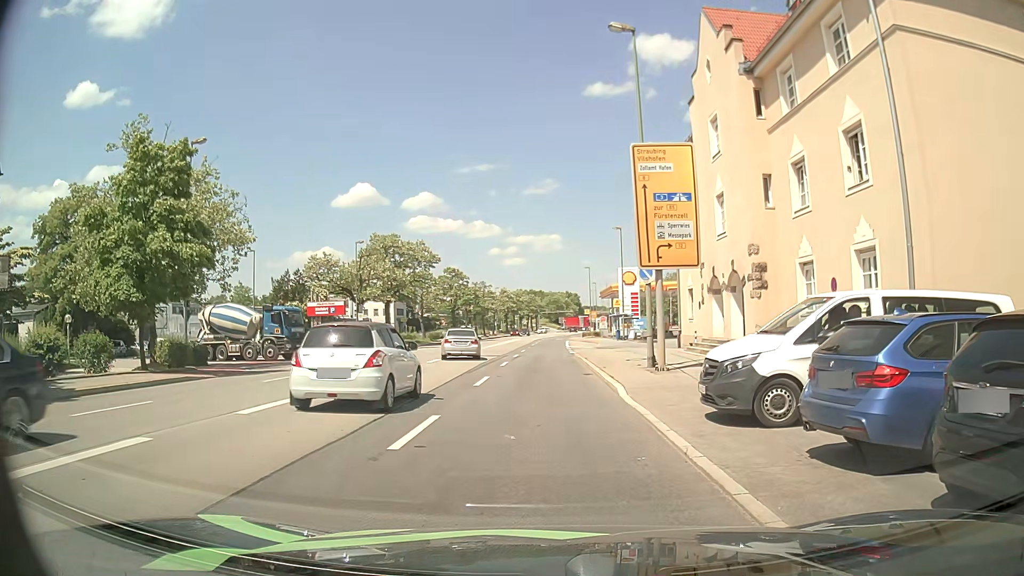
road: primary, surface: asphalt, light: Day
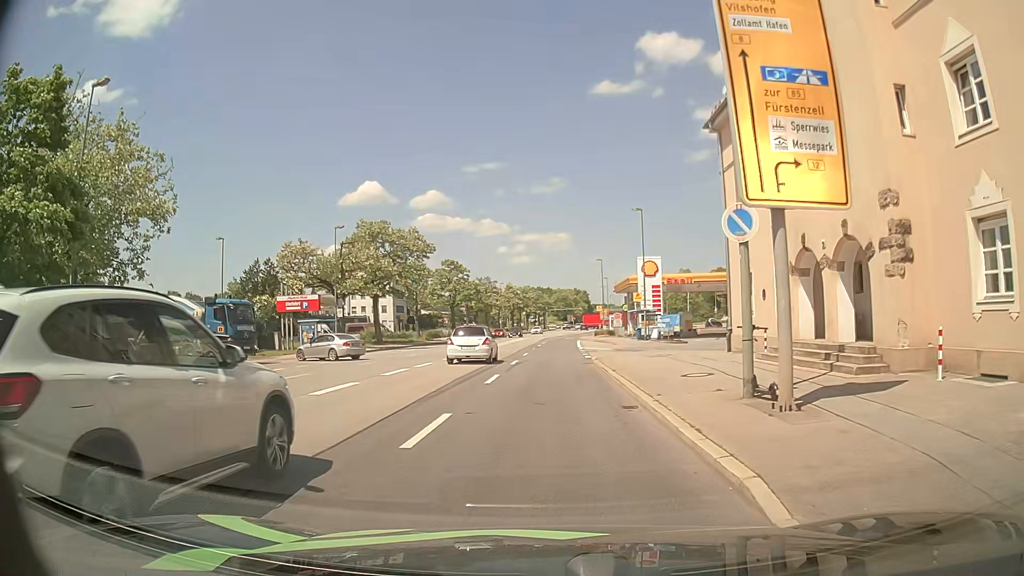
(+0.1, +9.2) m; 0°
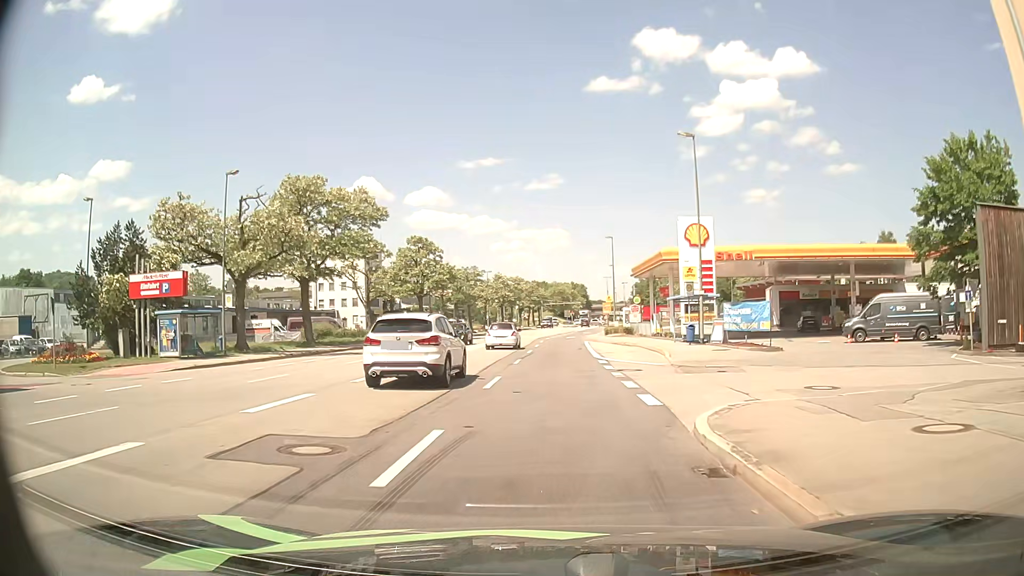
(0.0, +20.4) m; +1°
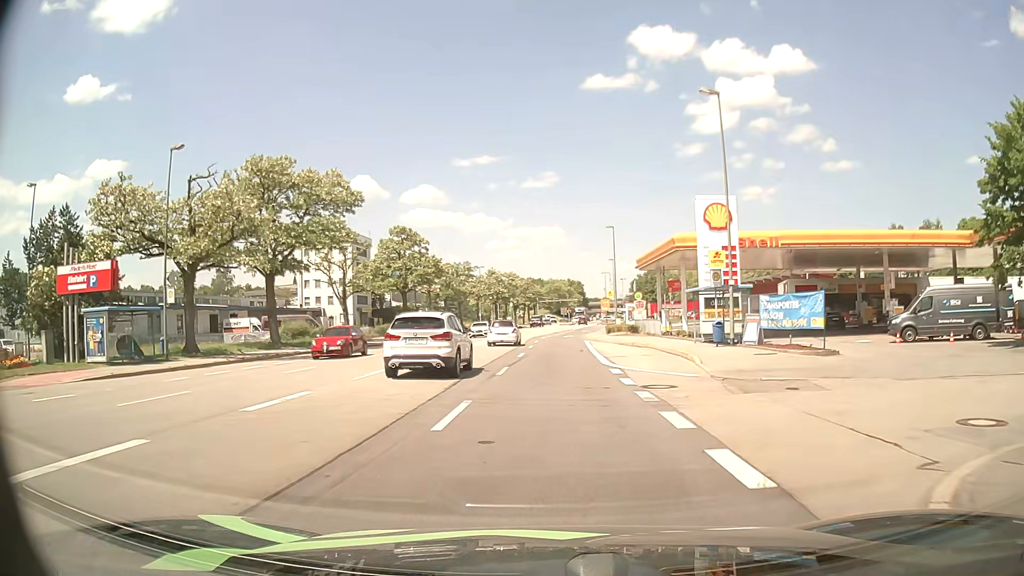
(0.0, +6.0) m; 0°
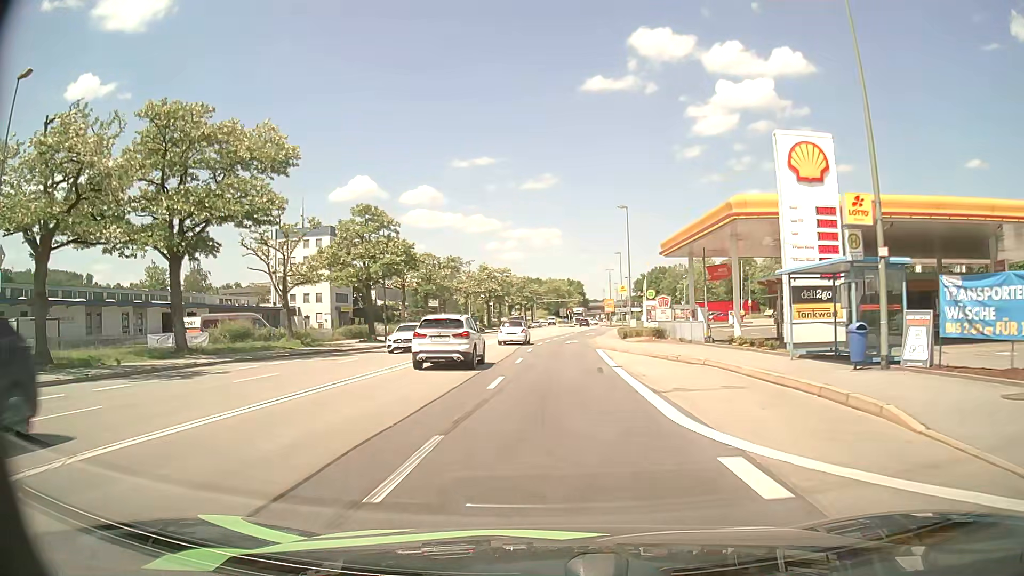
(0.0, +12.5) m; 0°
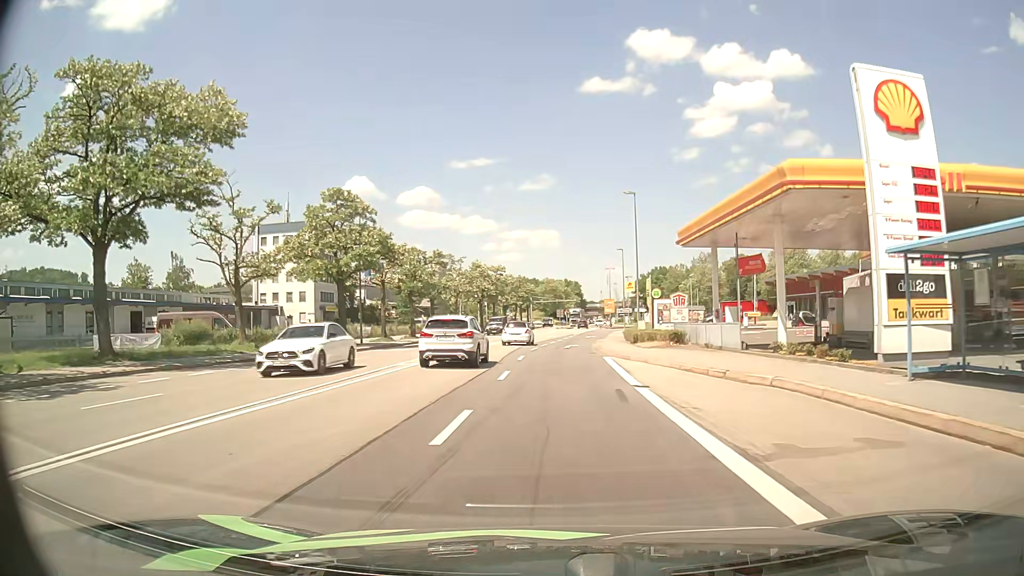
(0.0, +6.5) m; 0°
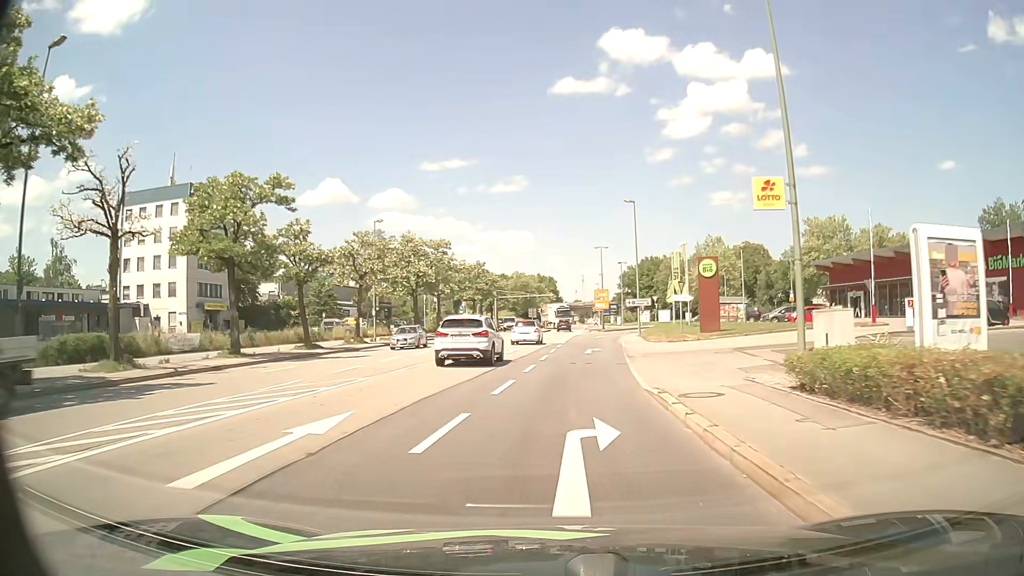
(+0.5, +33.6) m; +2°
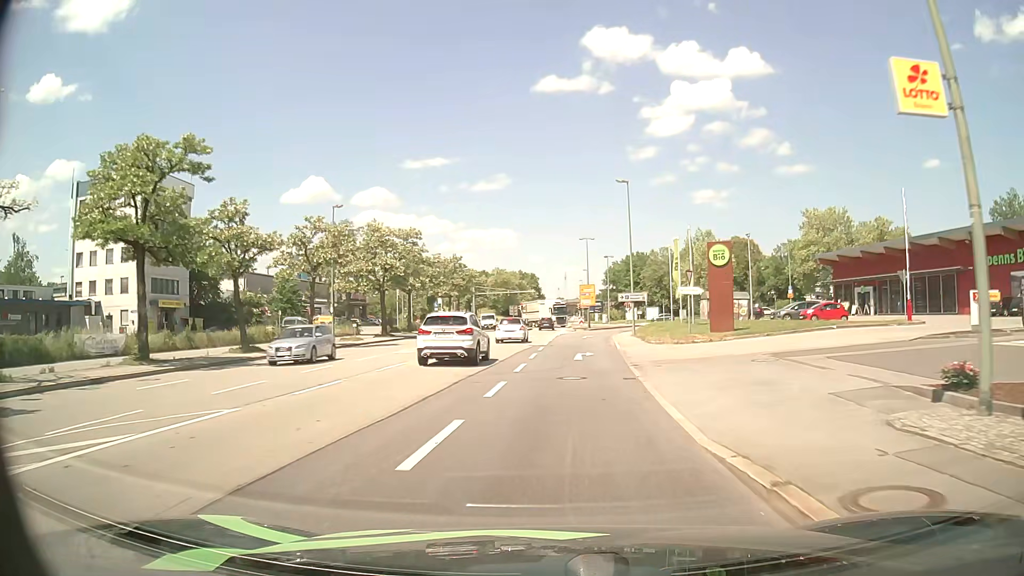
(+0.1, +6.7) m; +2°
(0, +10) (+1, +20) (+1, +30) (+2, +40) (+3, +50) (+4, +60) (+7, +69) (+11, +78) (+18, +86) (+26, +92) m
